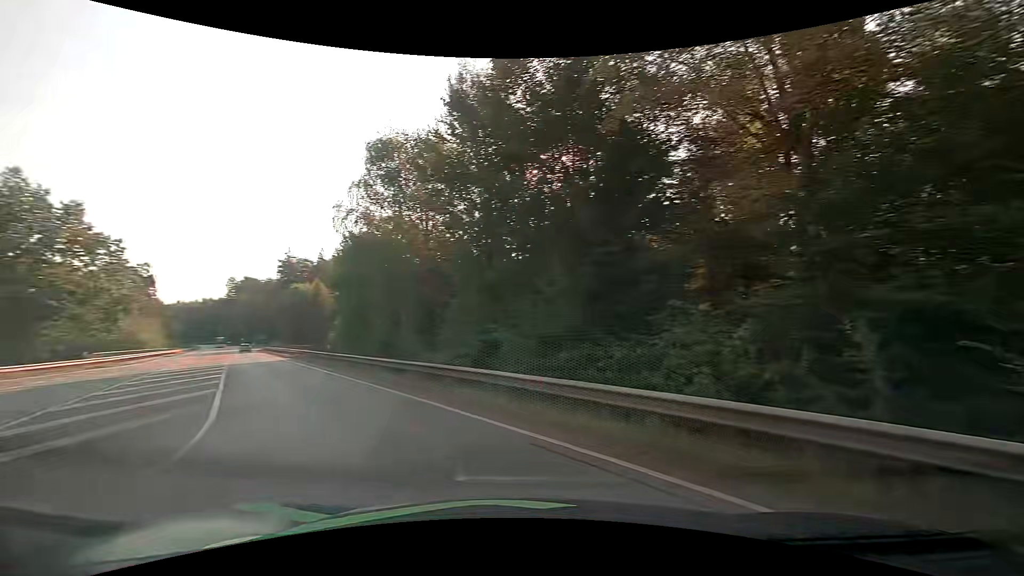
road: motorway_link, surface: asphalt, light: Day
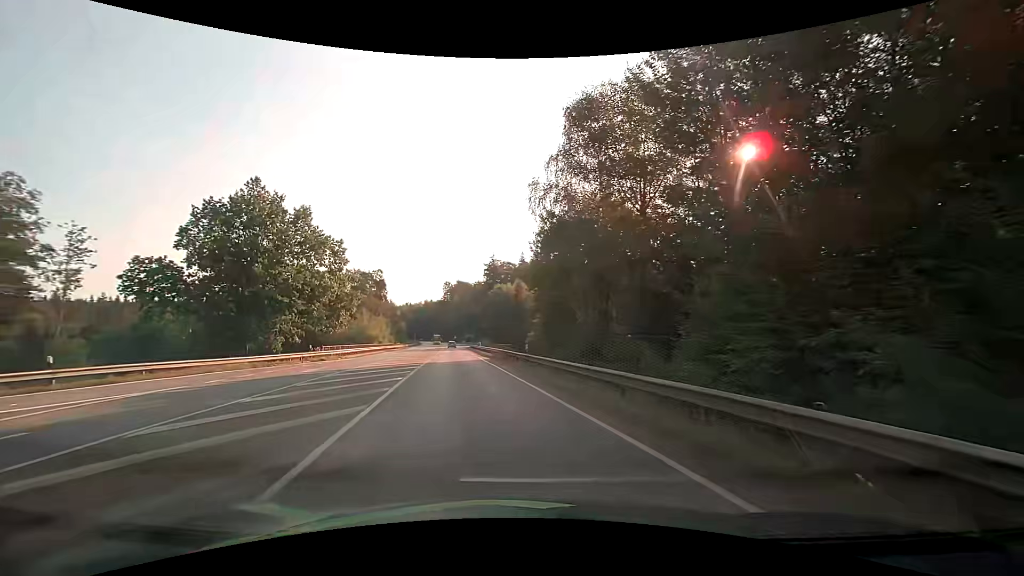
(-1.5, +6.8) m; -20°
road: secondary
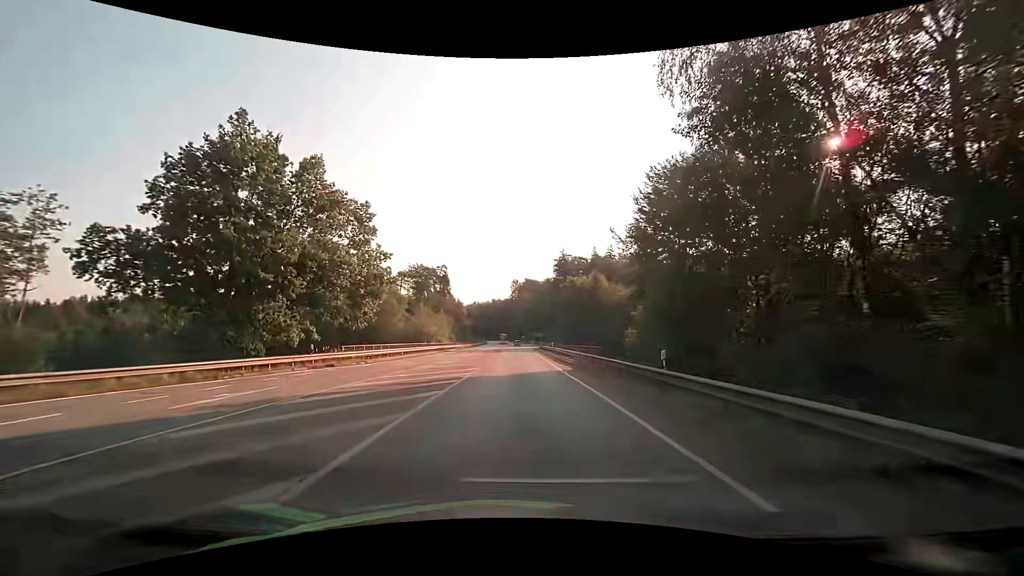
(-1.6, +14.4) m; -8°
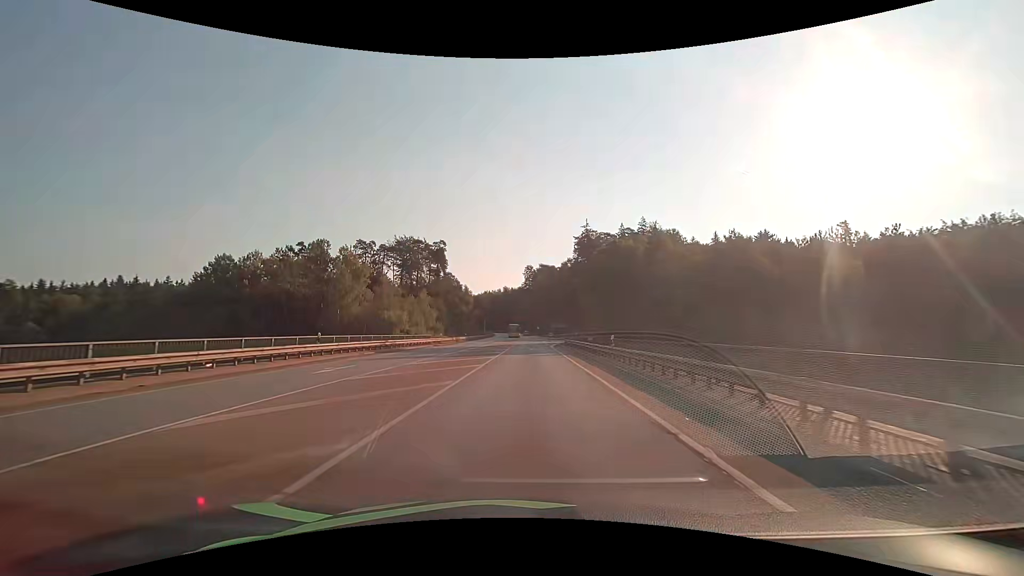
(-0.3, +33.8) m; -1°
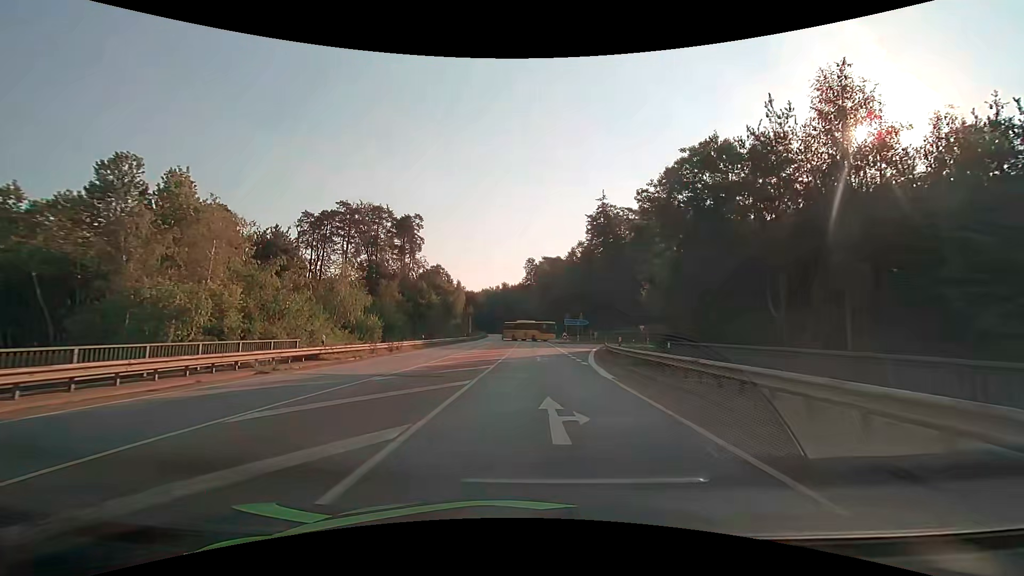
(-0.4, +34.7) m; -1°
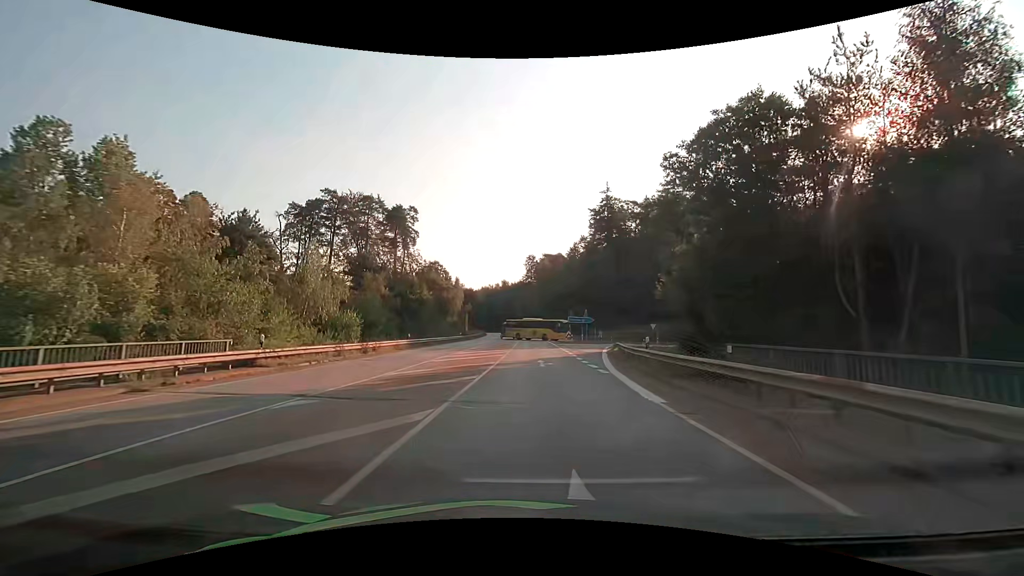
(0.0, +5.8) m; 0°
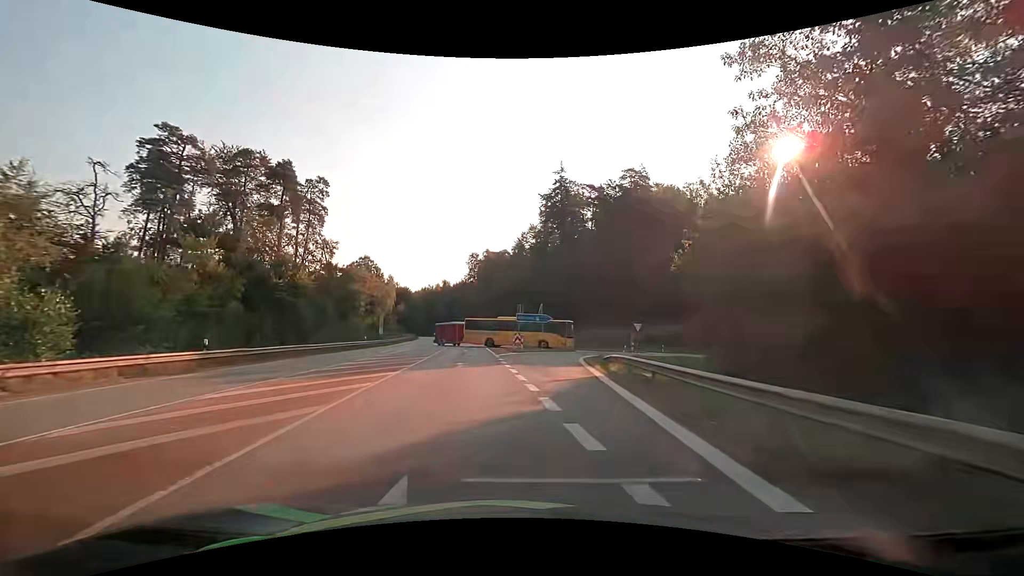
(+1.2, +20.2) m; +6°
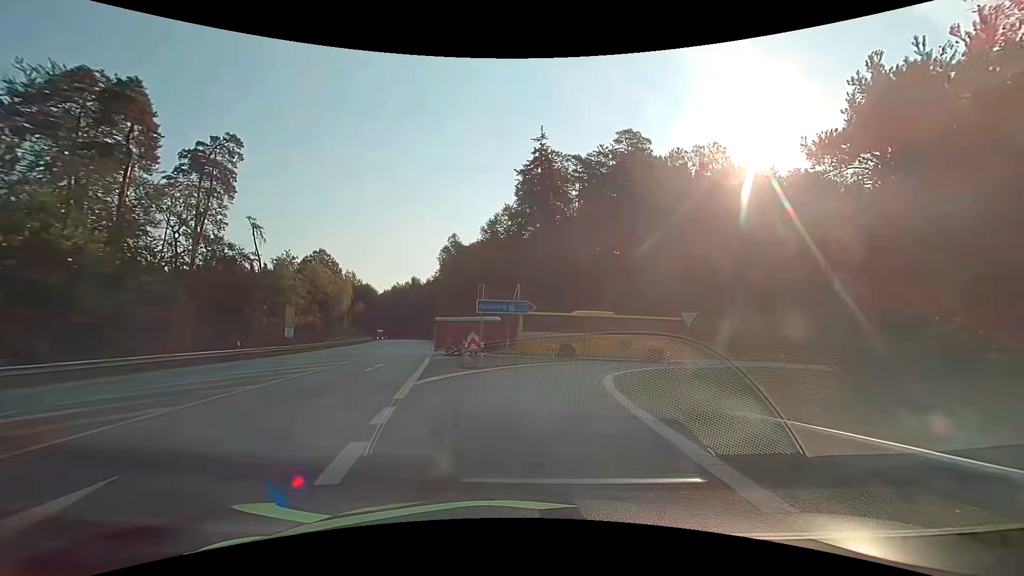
(+0.6, +18.9) m; +2°
(0, +10) (+1, +20) (+5, +29) (+12, +36) (+22, +40) (+31, +42) (+41, +44) (+51, +46) (+61, +48) (+71, +48) m
